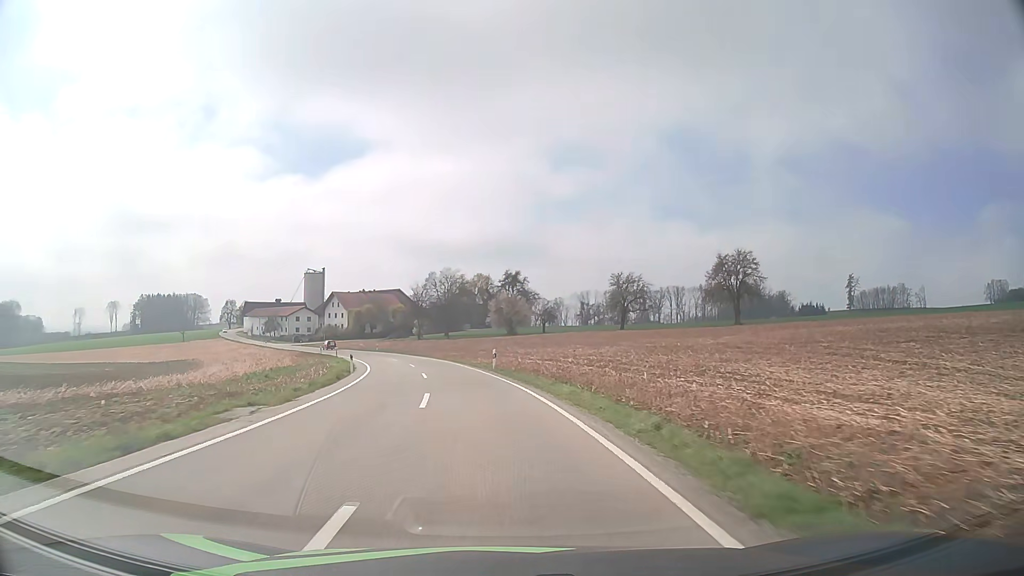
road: tertiary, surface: asphalt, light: Day
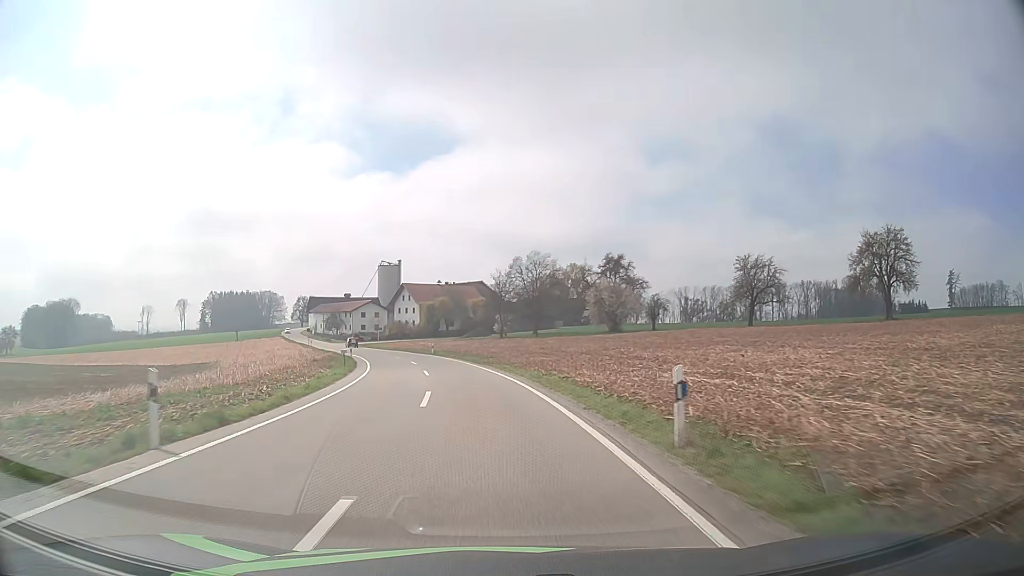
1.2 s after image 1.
(-1.6, +25.0) m; -8°
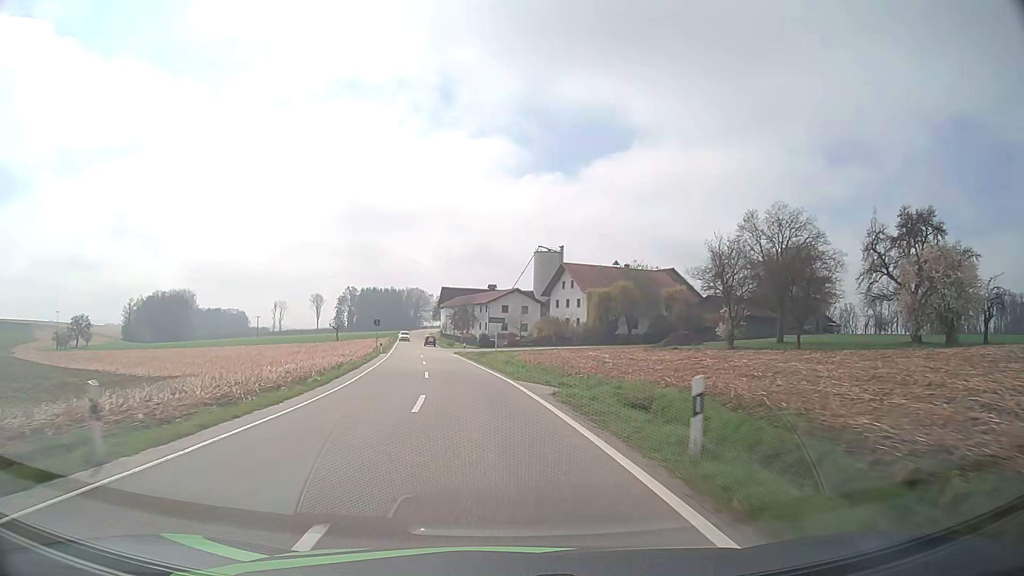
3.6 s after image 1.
(-6.5, +50.6) m; -13°
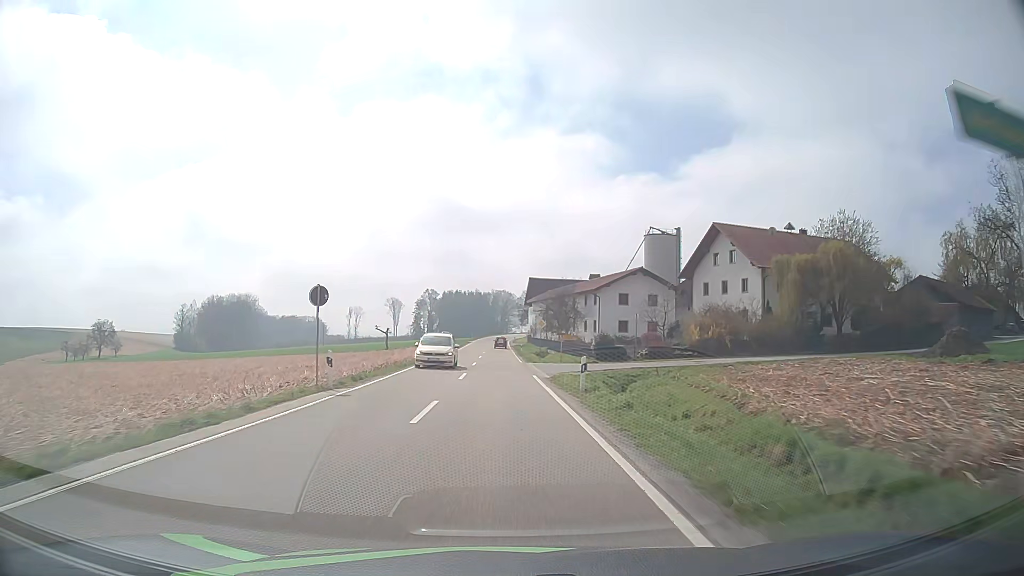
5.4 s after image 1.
(-3.4, +39.0) m; -8°
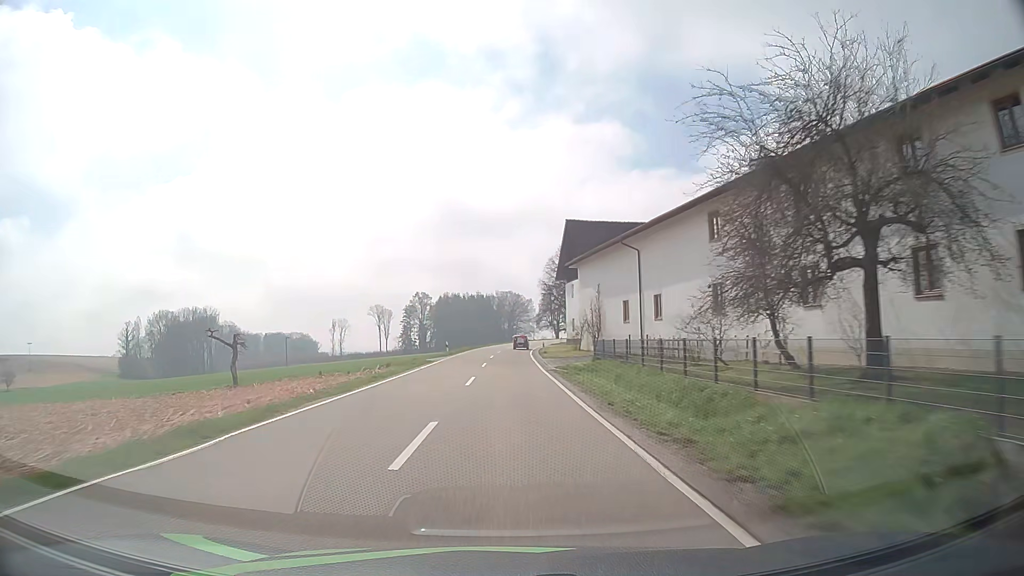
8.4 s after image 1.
(-1.0, +65.9) m; -1°
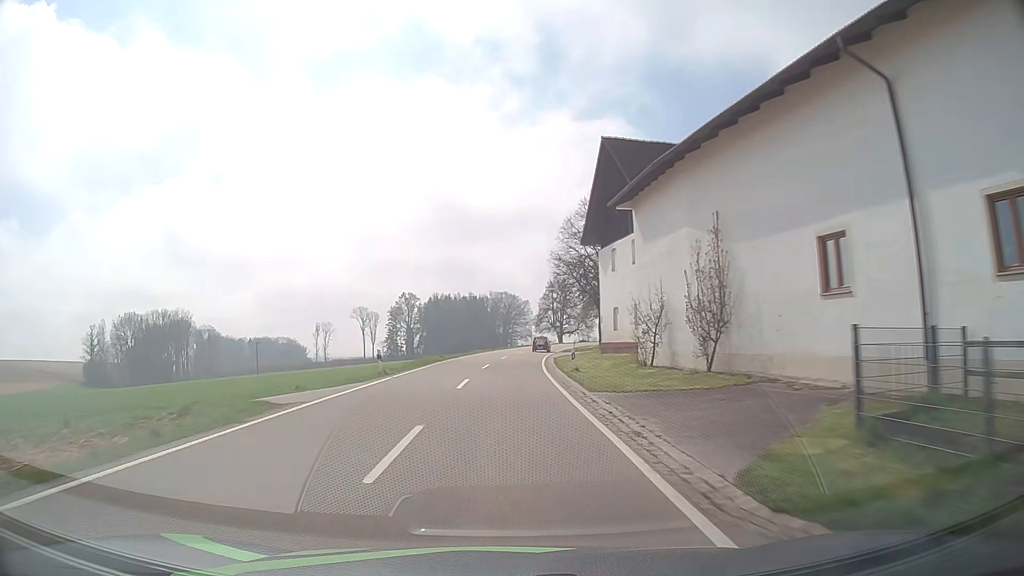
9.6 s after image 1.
(+0.1, +26.3) m; +1°
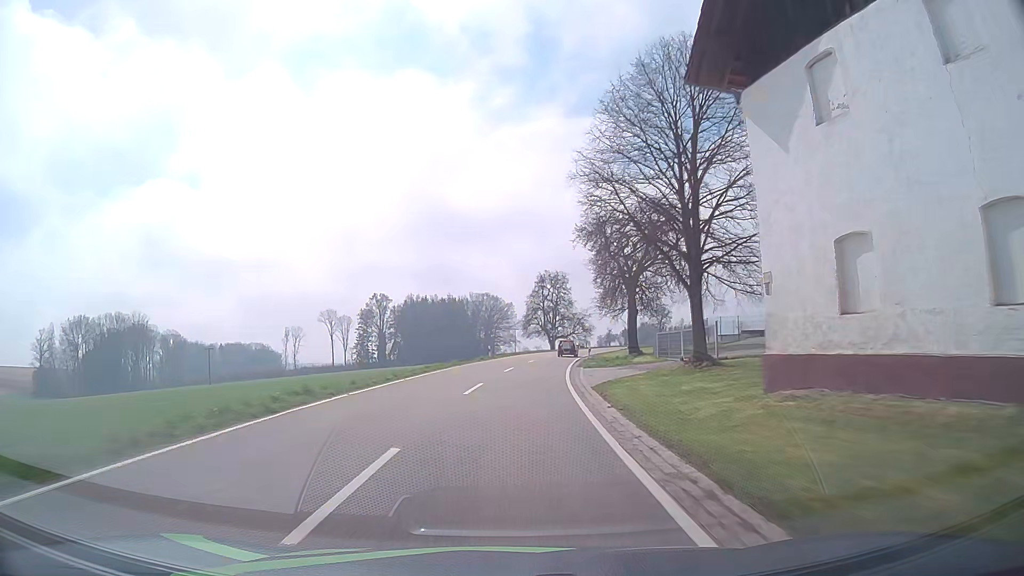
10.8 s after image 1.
(0.0, +26.2) m; +1°
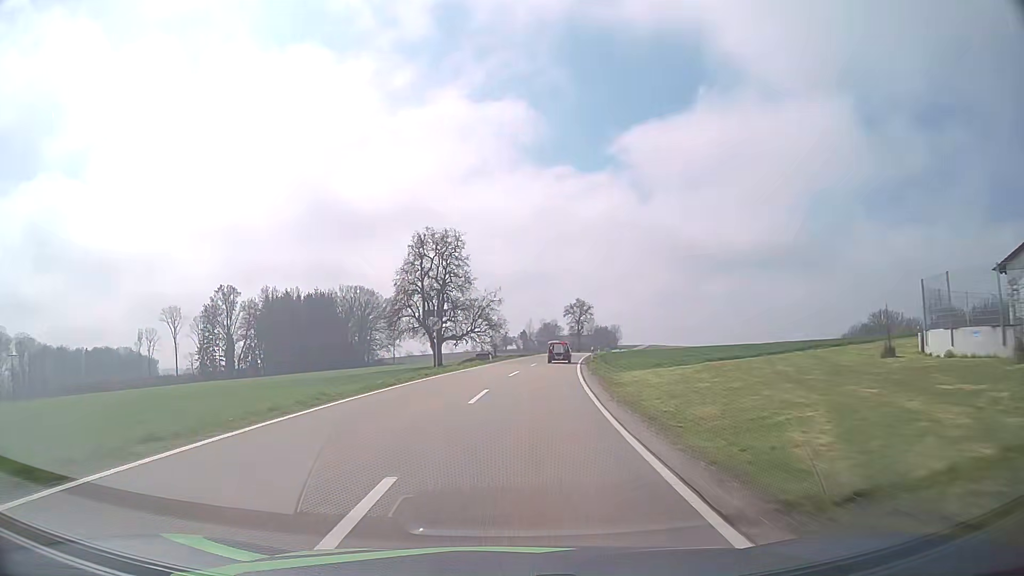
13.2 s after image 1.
(+3.7, +51.5) m; +9°
(0, +10) (+1, +20) (+2, +30) (+3, +40) (+4, +50) (+6, +60) (+7, +70) (+9, +79) (+10, +89) (+12, +99) m
